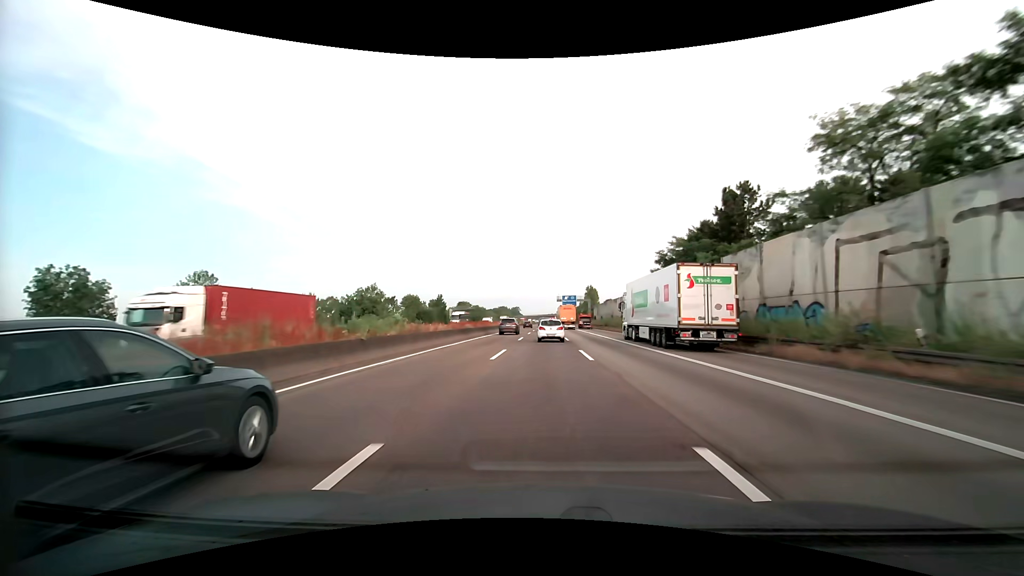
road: motorway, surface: asphalt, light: Day
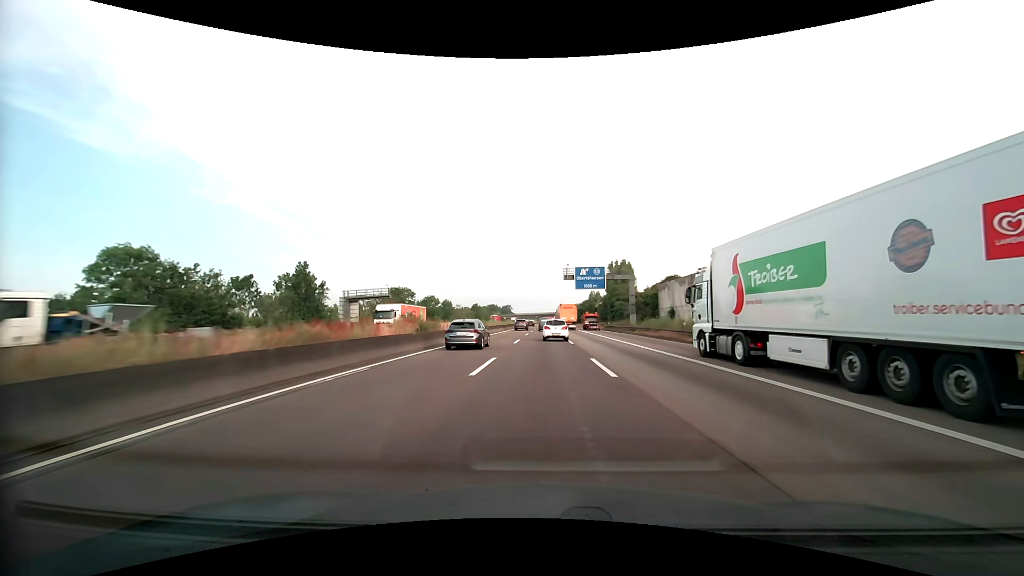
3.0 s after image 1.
(+0.2, +77.4) m; +1°
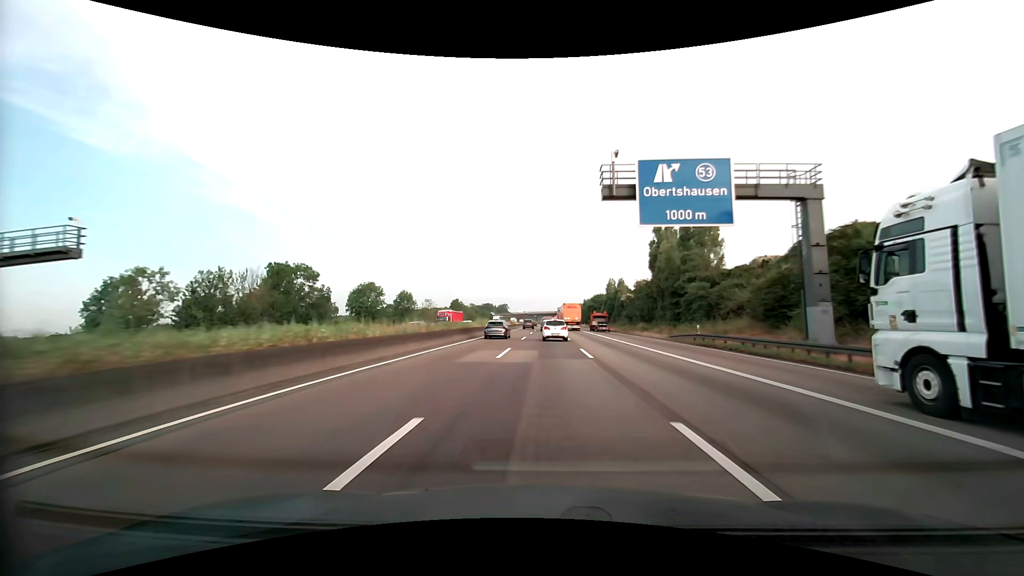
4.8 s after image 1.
(0.0, +47.4) m; 0°
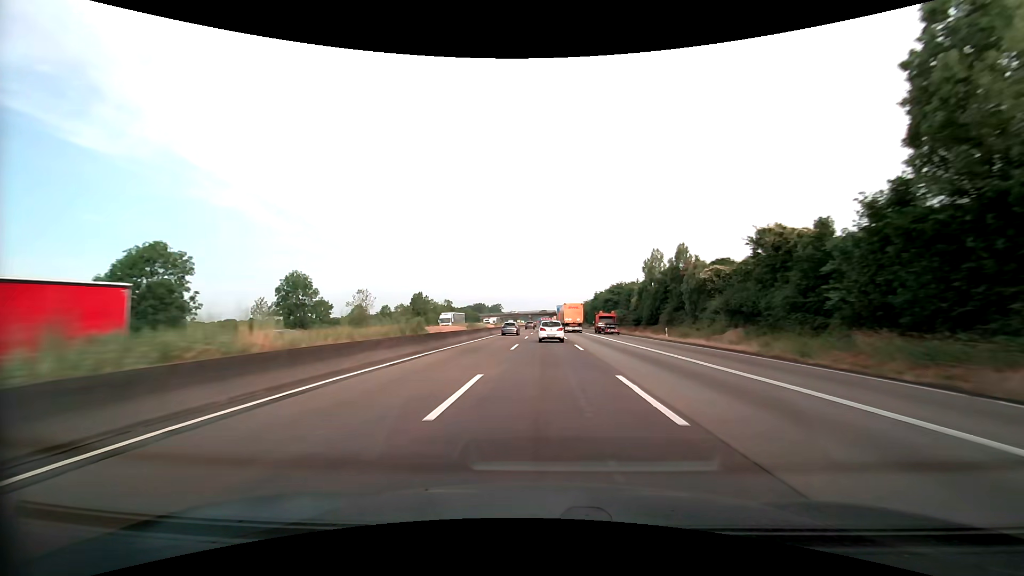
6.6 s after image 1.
(+0.3, +48.1) m; 0°
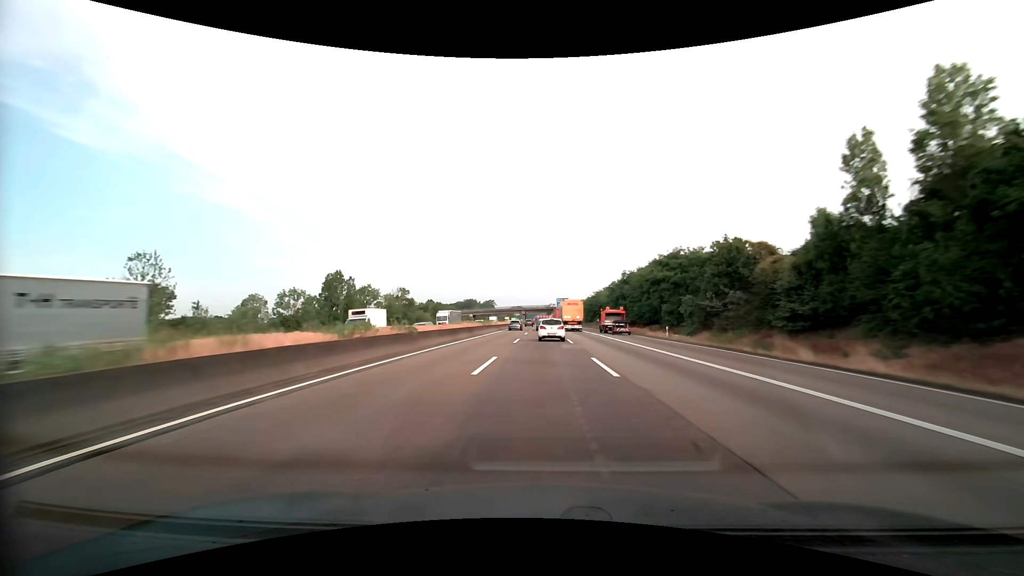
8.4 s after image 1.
(+0.2, +48.5) m; 0°
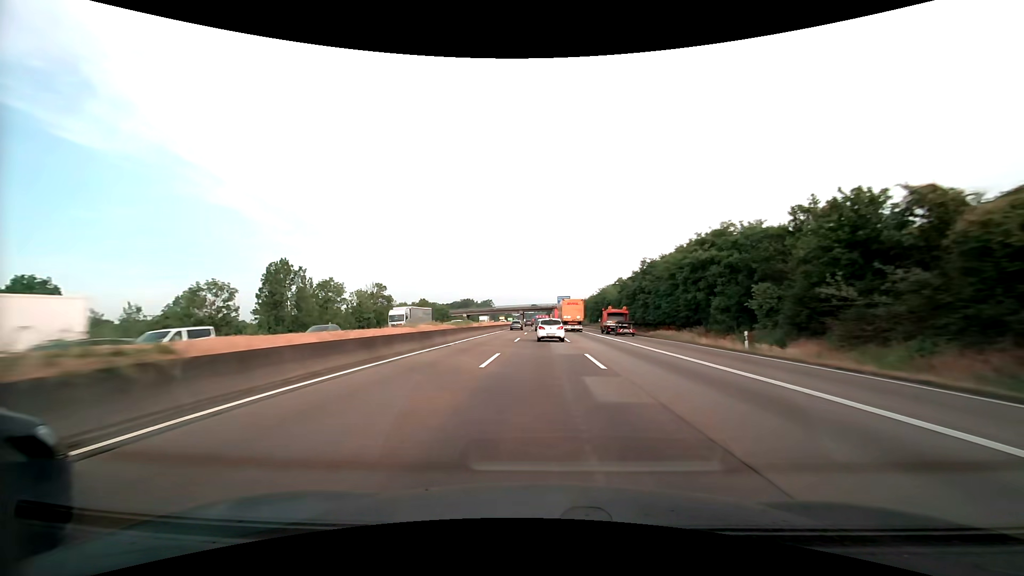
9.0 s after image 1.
(0.0, +16.0) m; 0°
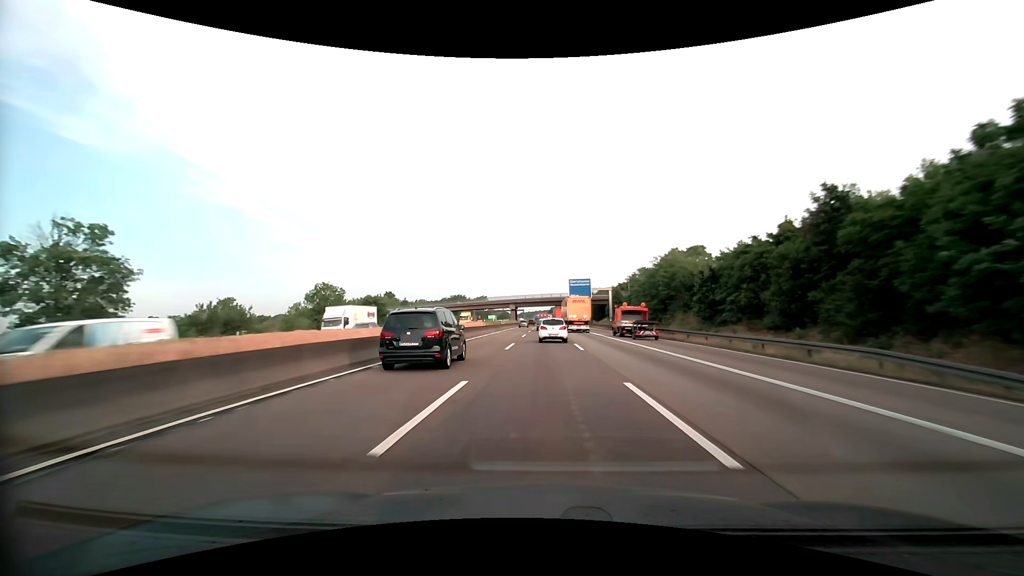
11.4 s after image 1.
(-0.2, +63.1) m; 0°
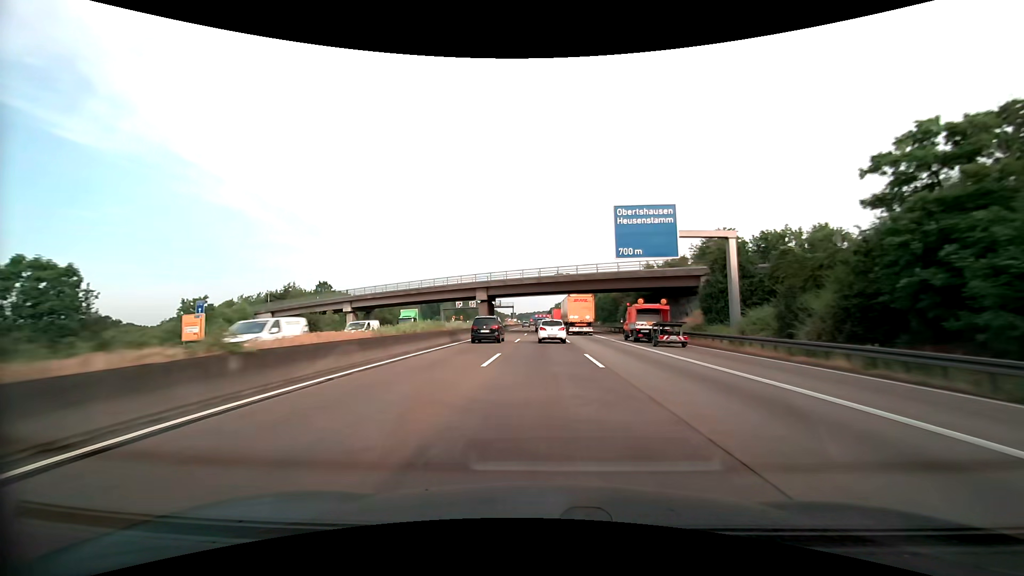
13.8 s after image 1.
(+0.1, +62.1) m; 0°
(0, +10) (0, +20) (0, +30) (0, +40) (0, +50) (0, +60) (0, +70) (0, +80) (0, +90) (0, +100) m
